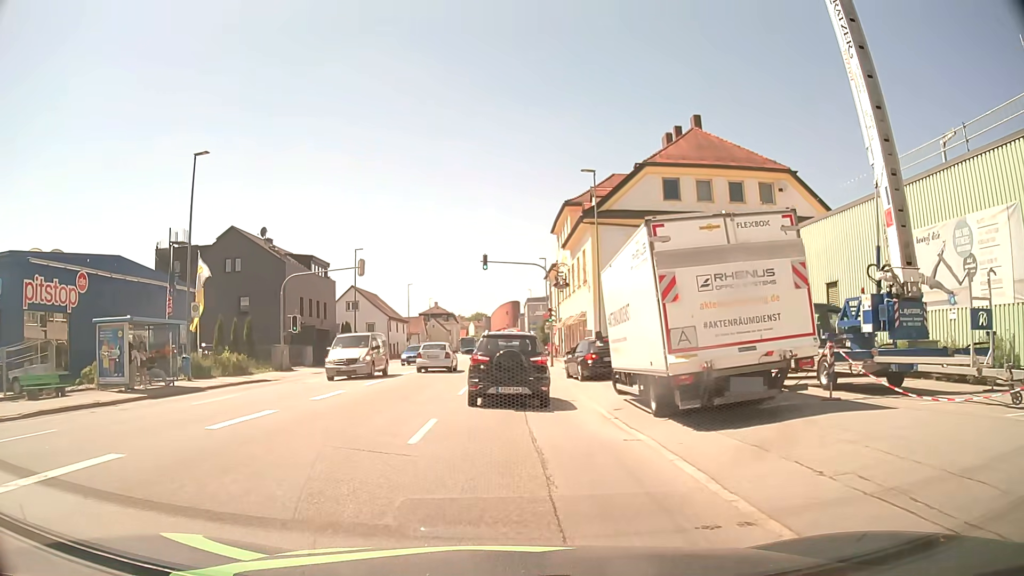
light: Day
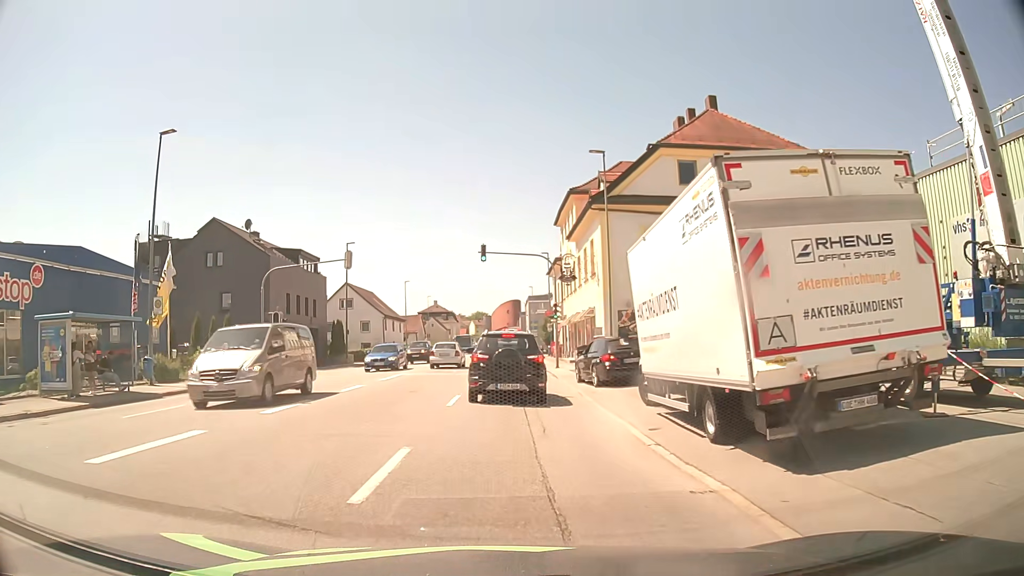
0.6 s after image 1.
(0.0, +3.6) m; +1°
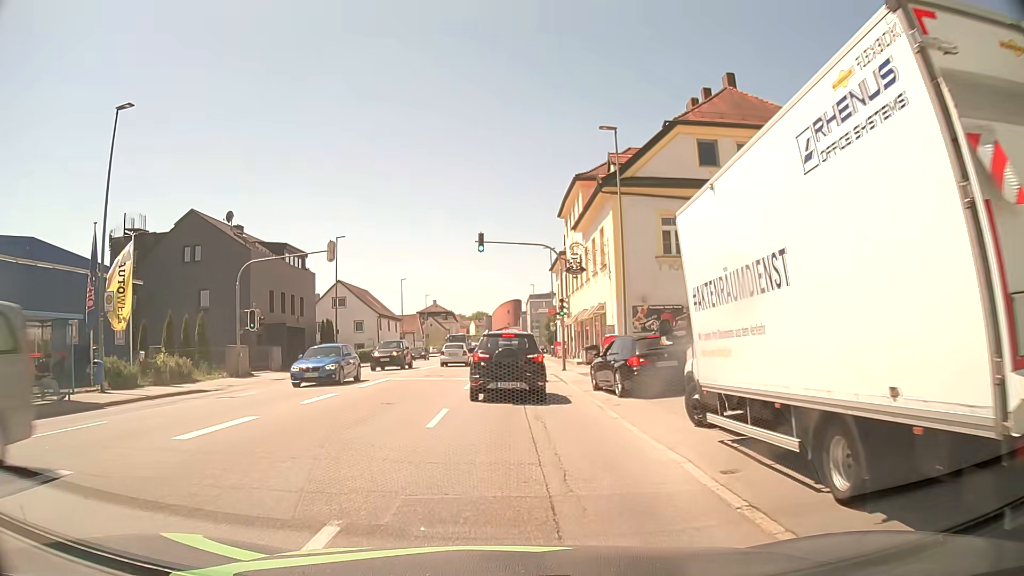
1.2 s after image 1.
(0.0, +3.8) m; 0°
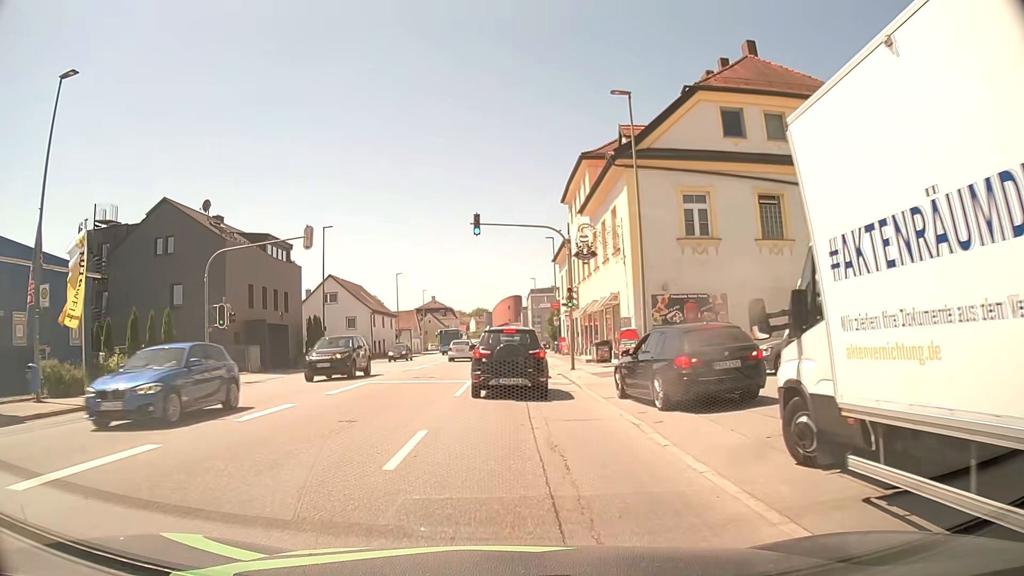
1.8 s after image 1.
(0.0, +3.9) m; 0°
